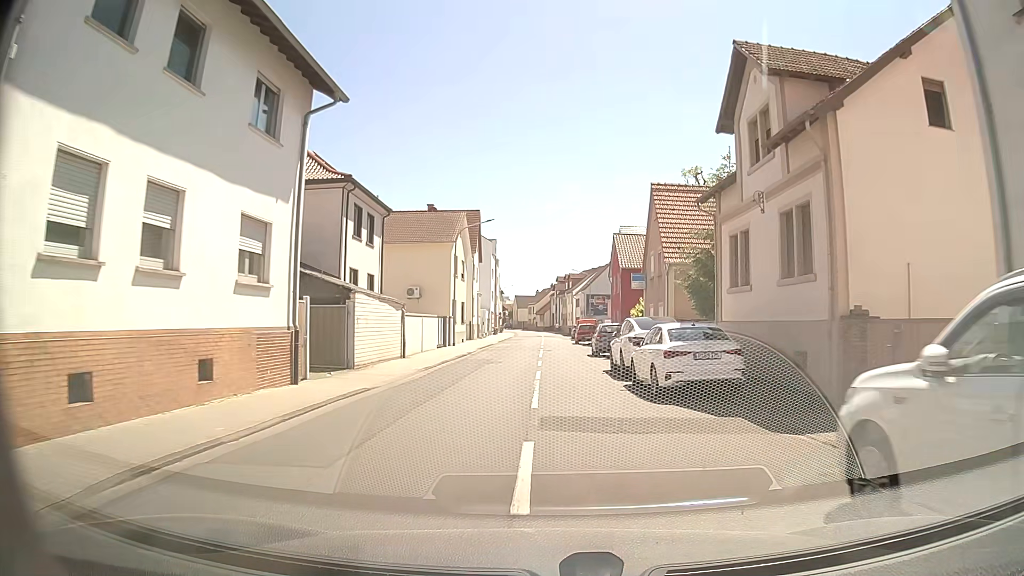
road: tertiary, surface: asphalt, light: Day
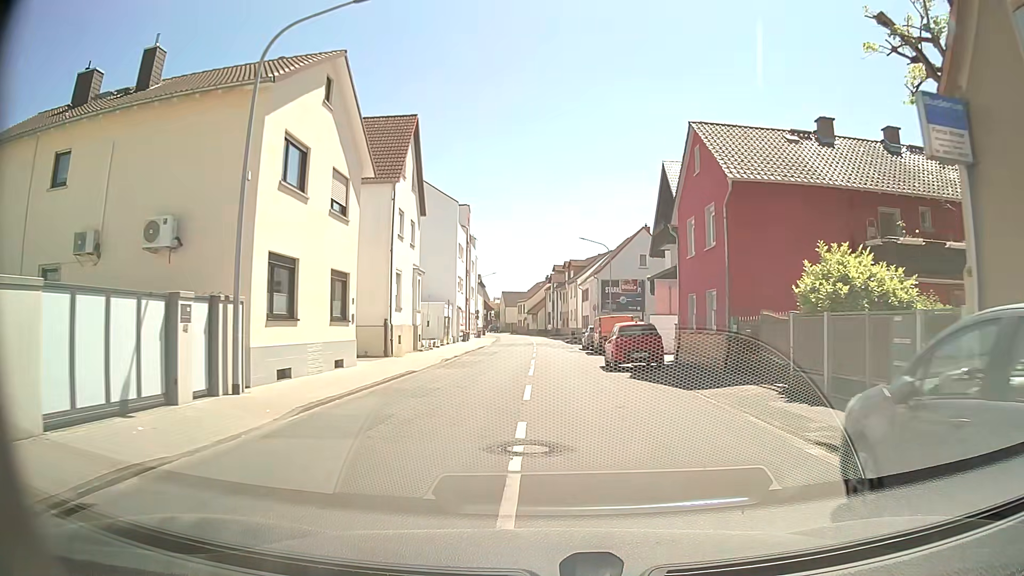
(-0.1, +29.1) m; +1°
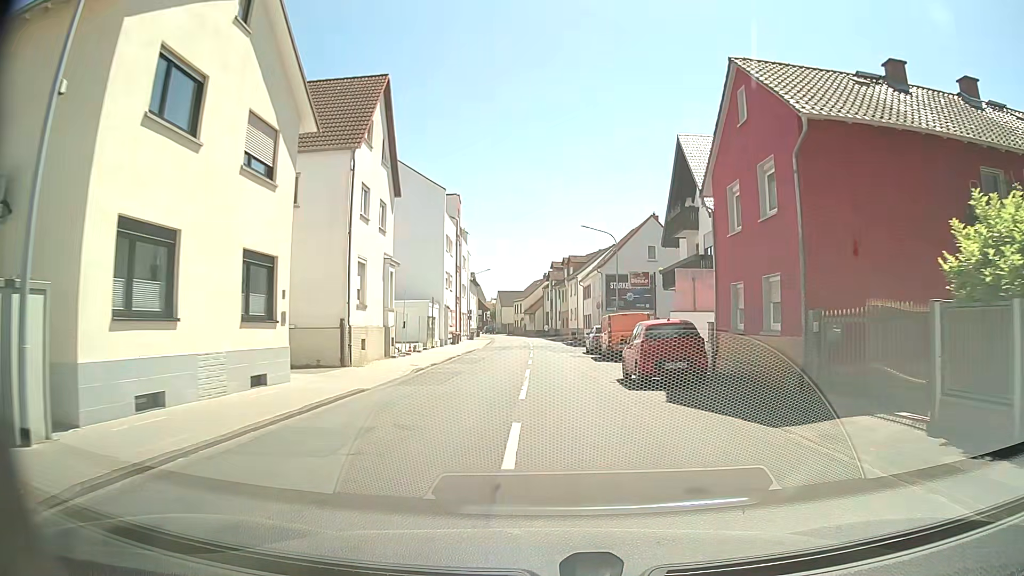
(0.0, +5.9) m; -1°
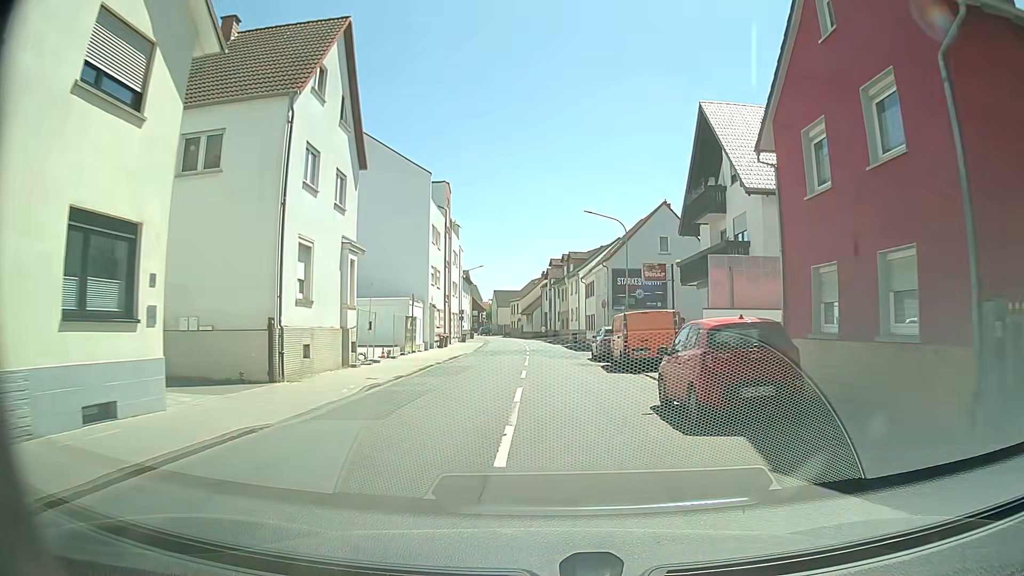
(0.0, +5.9) m; 0°
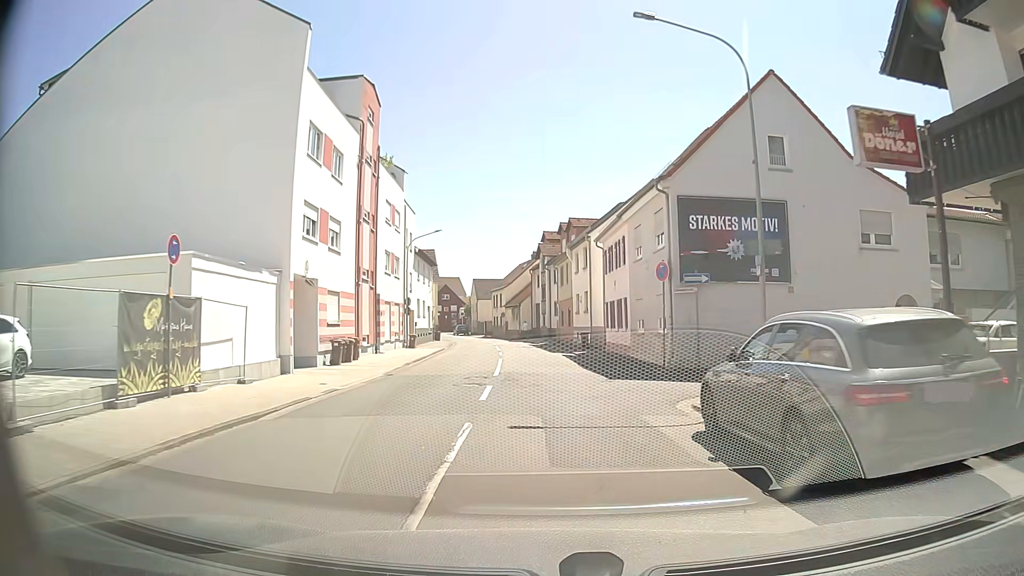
(+0.1, +24.0) m; +1°
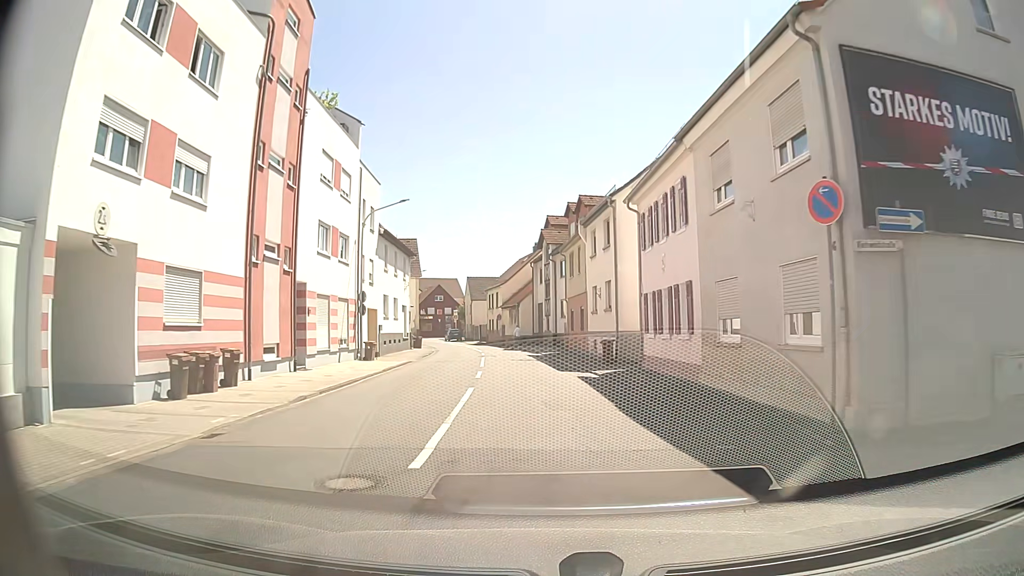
(-0.2, +12.0) m; -2°
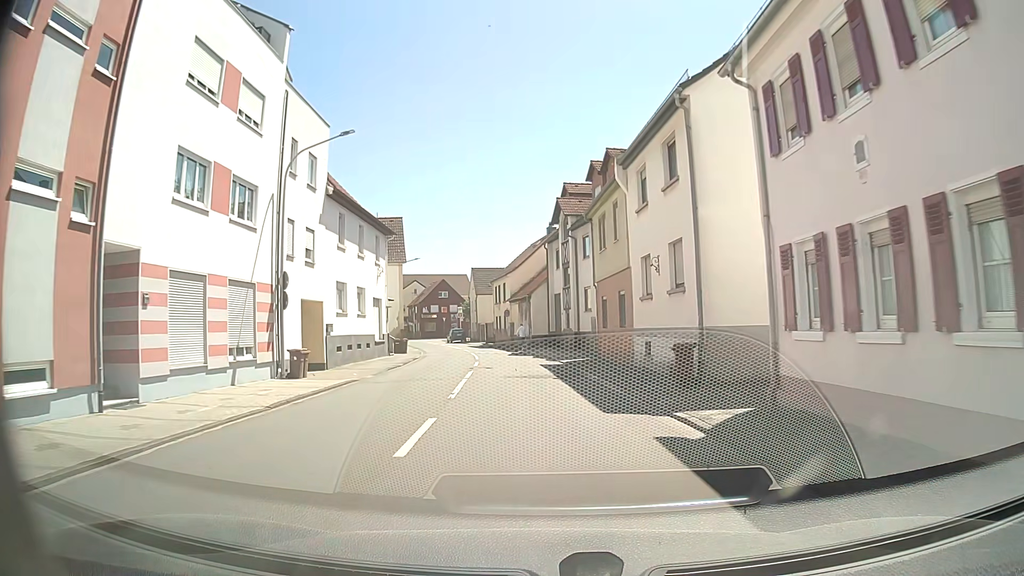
(+0.1, +11.9) m; -2°
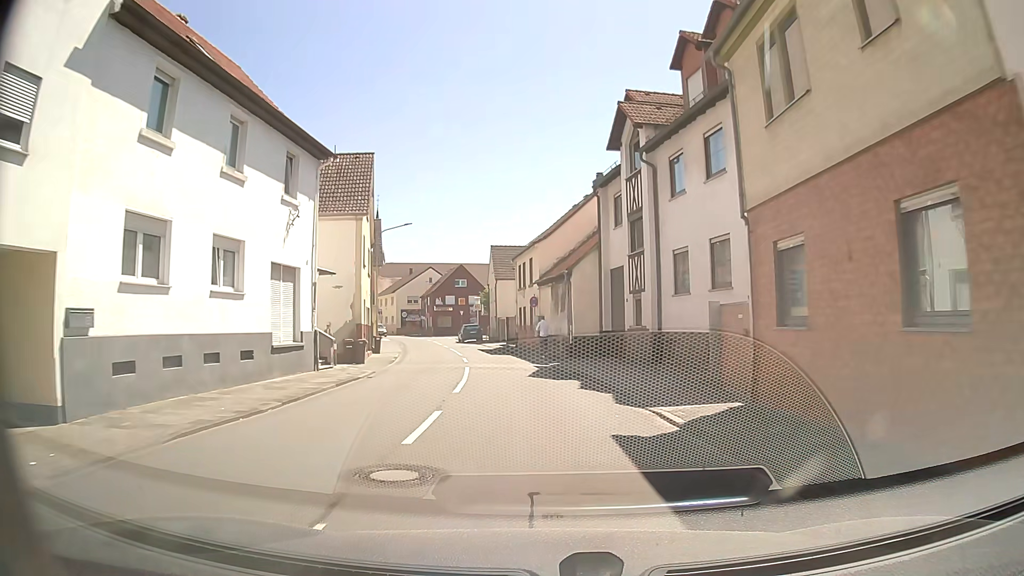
(0.0, +17.5) m; -1°
